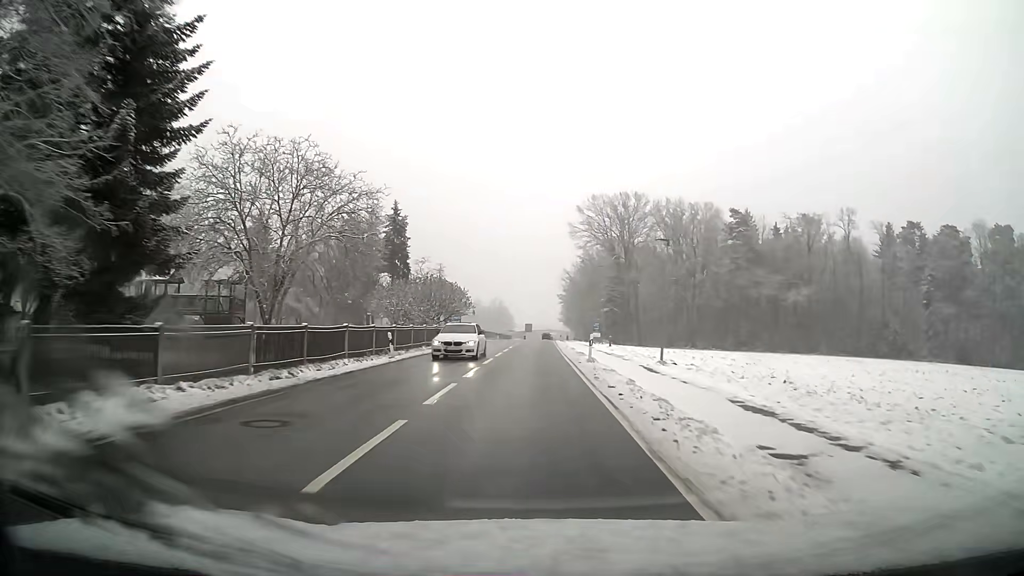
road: tertiary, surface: asphalt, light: Day
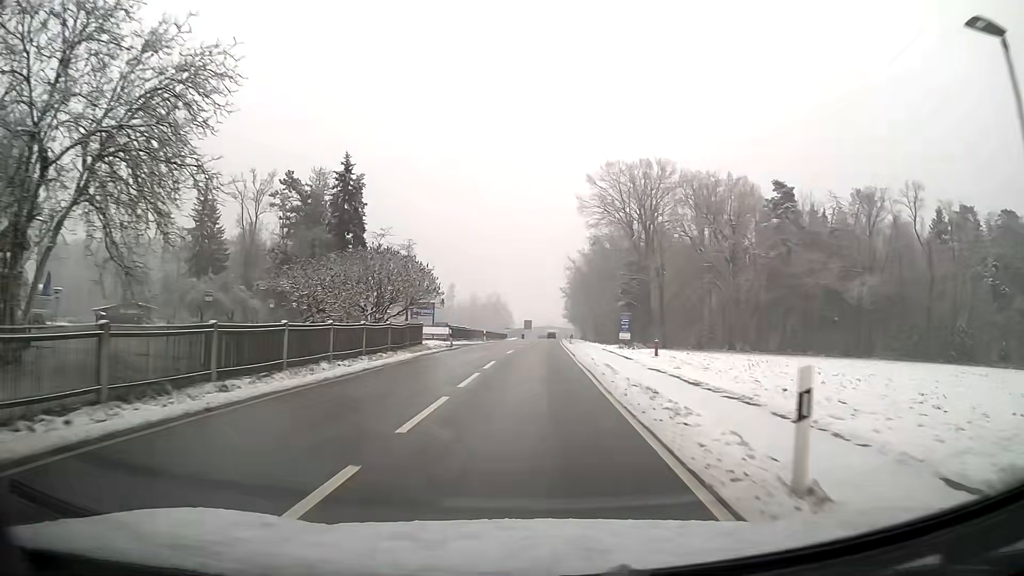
(+0.1, +21.2) m; 0°
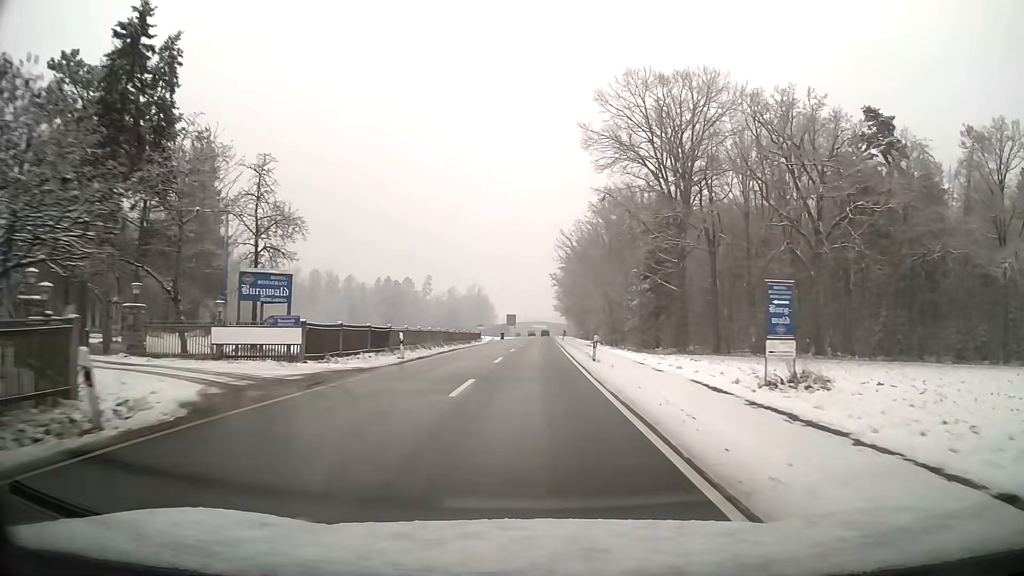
(+0.1, +31.9) m; +1°
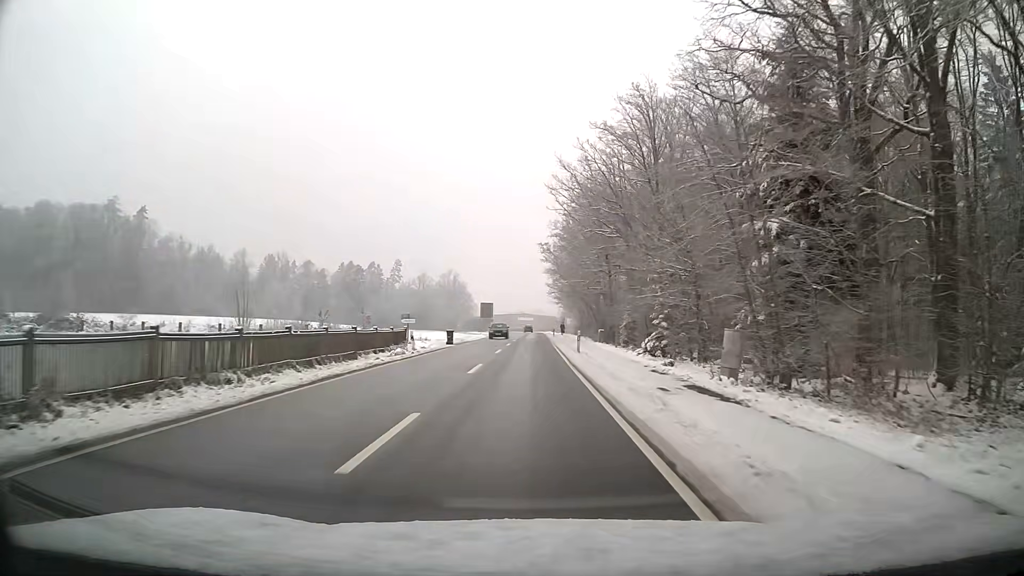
(+0.5, +42.8) m; +1°
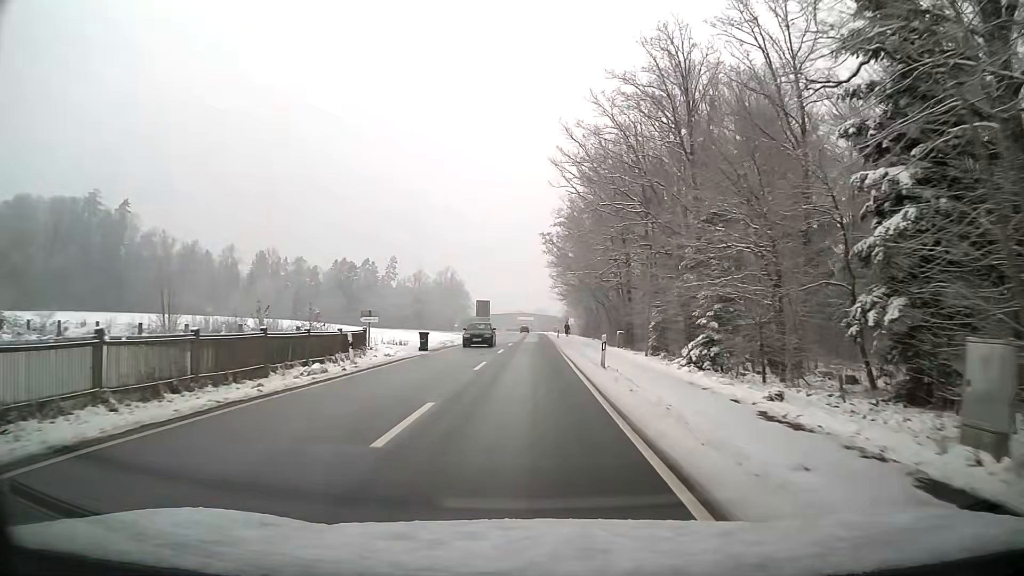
(0.0, +10.8) m; 0°
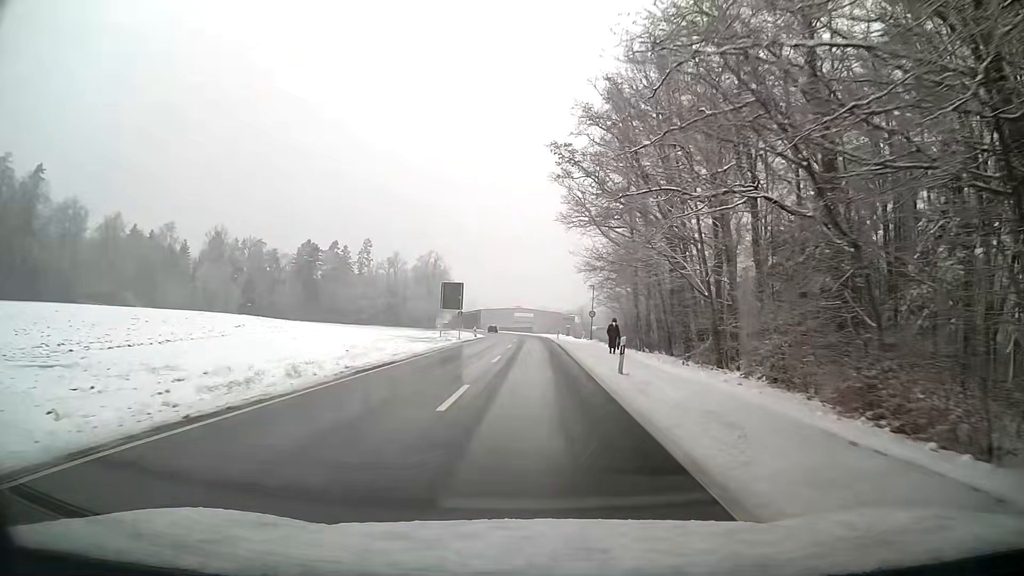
(0.0, +43.6) m; 0°
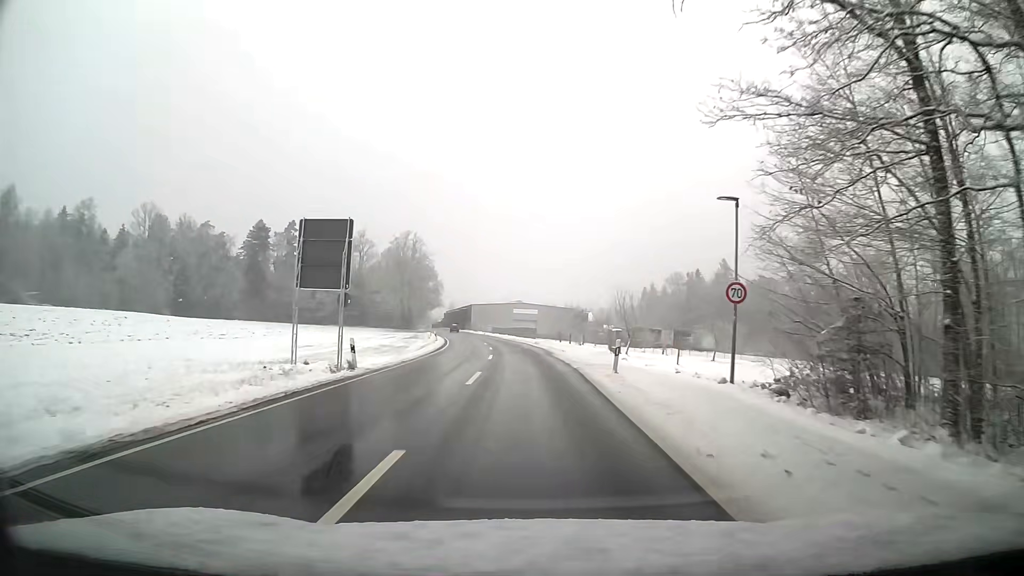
(-0.2, +43.2) m; -1°
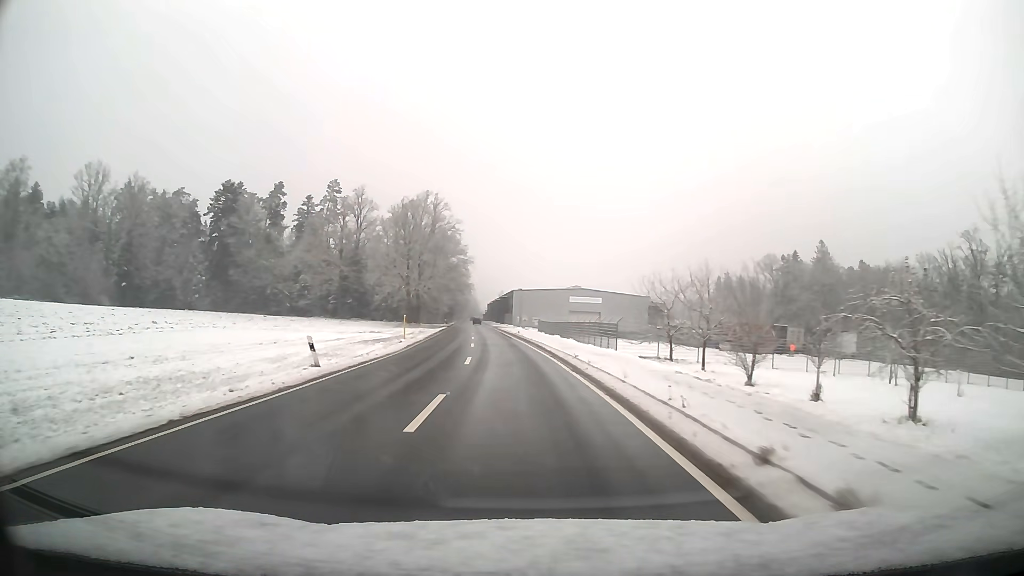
(-1.2, +43.4) m; -4°
